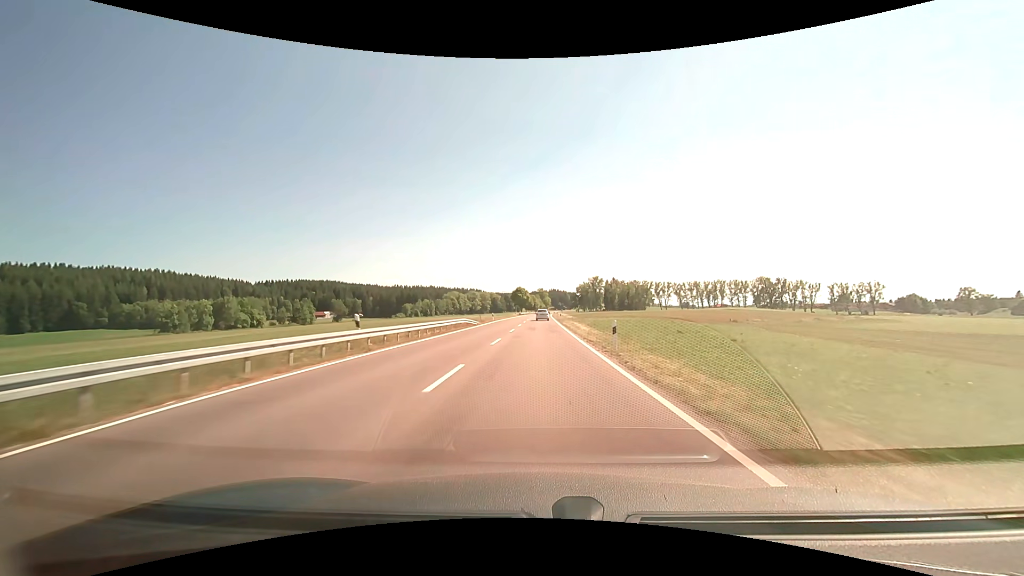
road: primary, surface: asphalt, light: Day
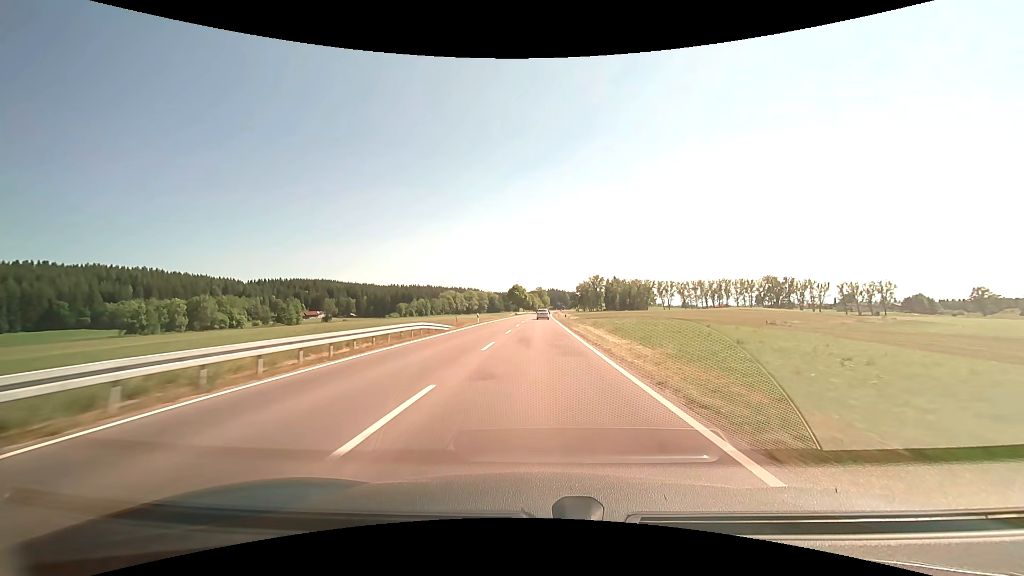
(+0.2, +15.4) m; +2°
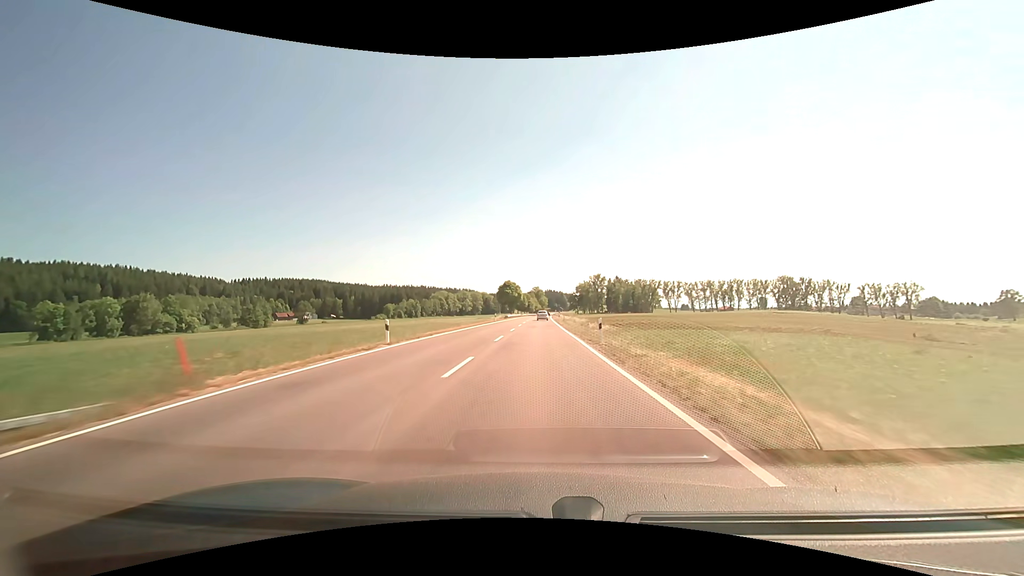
(-0.2, +30.8) m; -1°
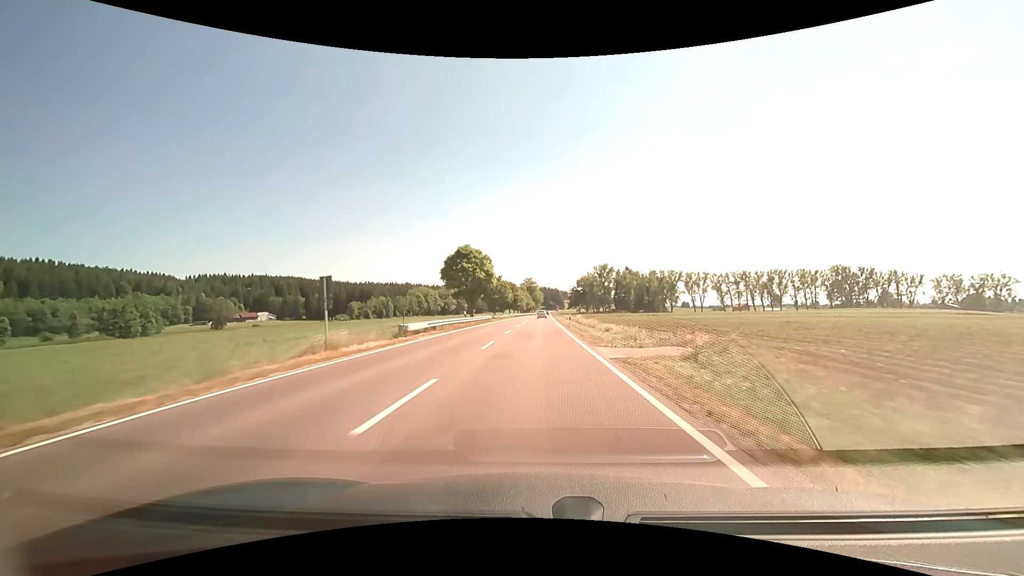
(+1.7, +76.5) m; +2°
(0, +10) (0, +20) (0, +30) (0, +40) (0, +50) (0, +60) (0, +70) (0, +80) (0, +90) (0, +100) m
